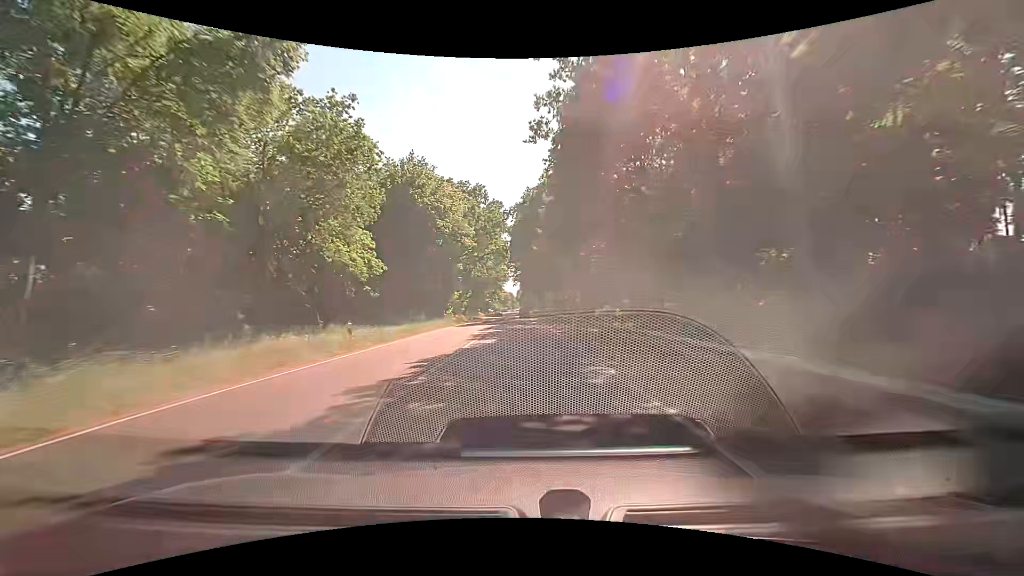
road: primary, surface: asphalt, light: Day
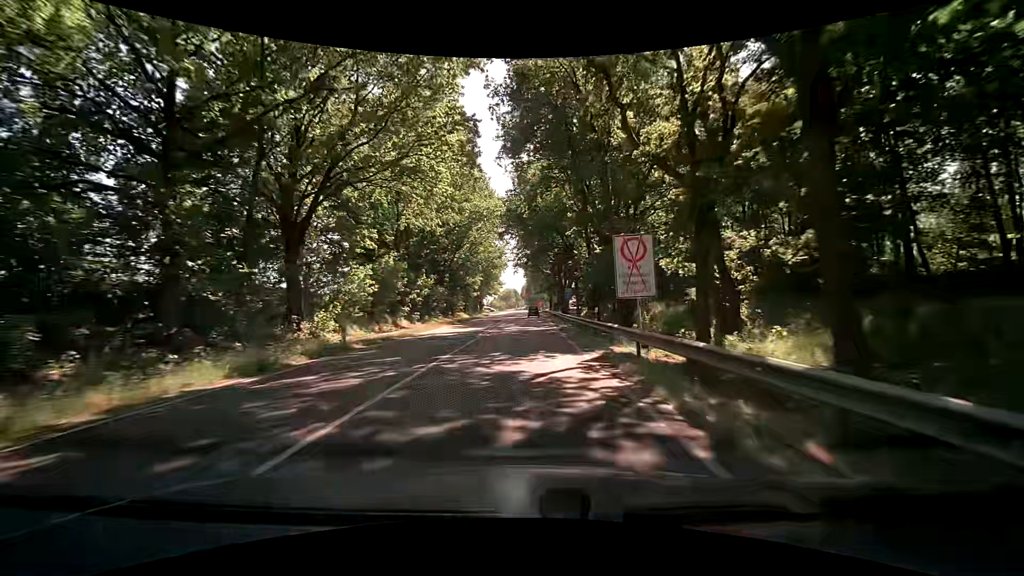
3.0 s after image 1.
(+0.8, +50.7) m; 0°
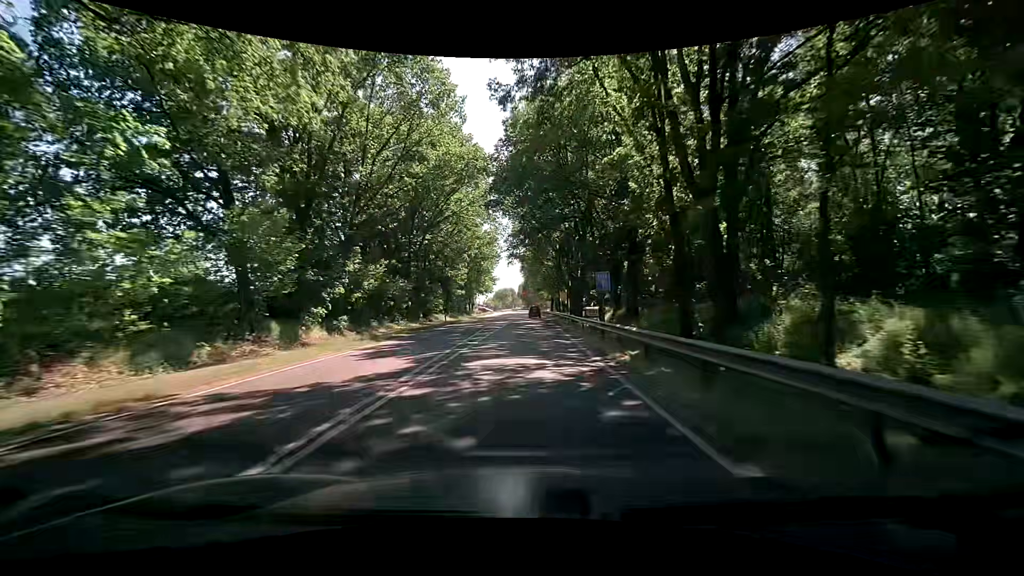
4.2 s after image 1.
(+0.1, +20.3) m; 0°
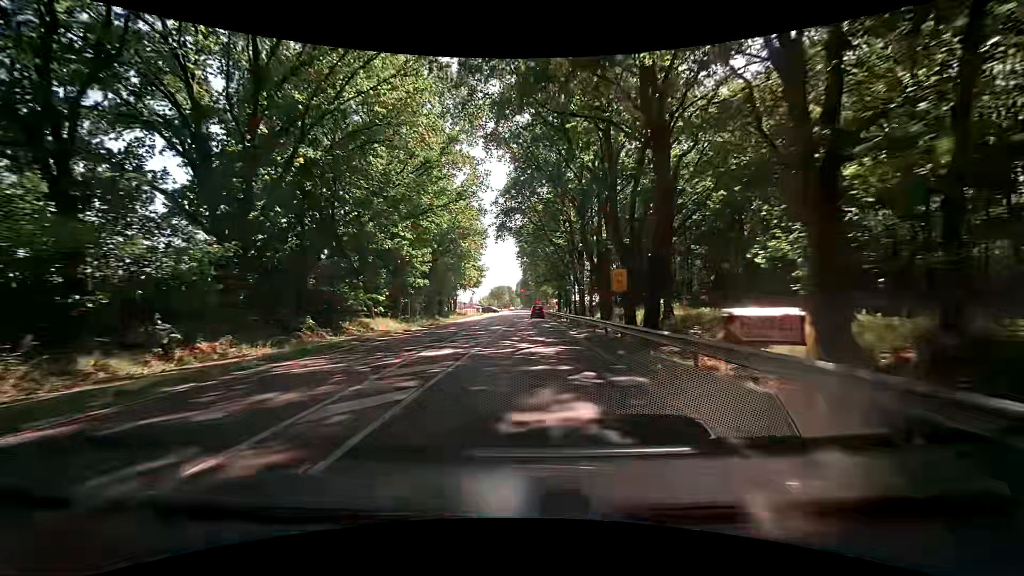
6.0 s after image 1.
(+0.6, +30.5) m; +1°
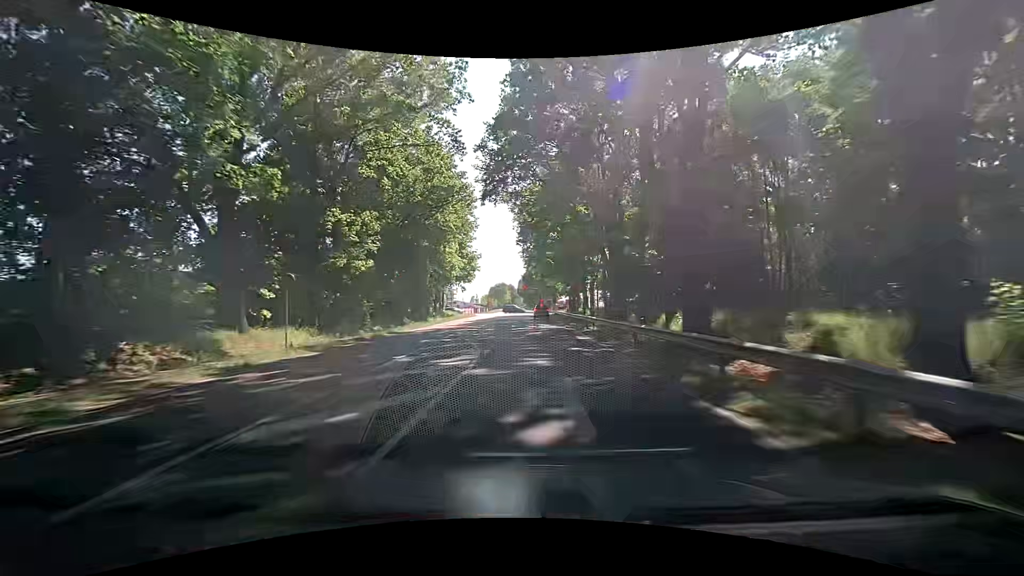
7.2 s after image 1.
(-0.1, +20.2) m; 0°
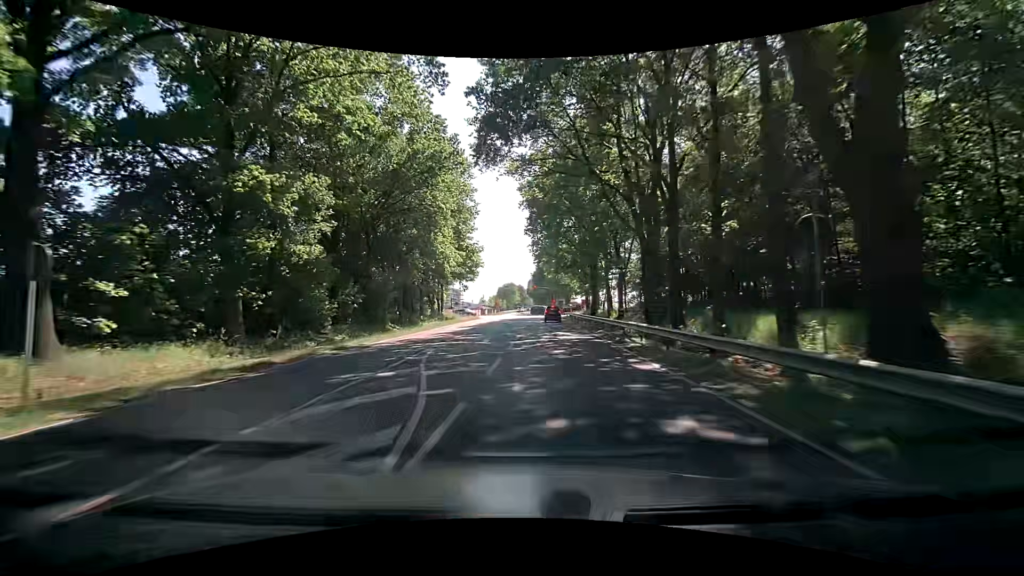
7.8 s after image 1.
(-0.1, +10.0) m; -2°
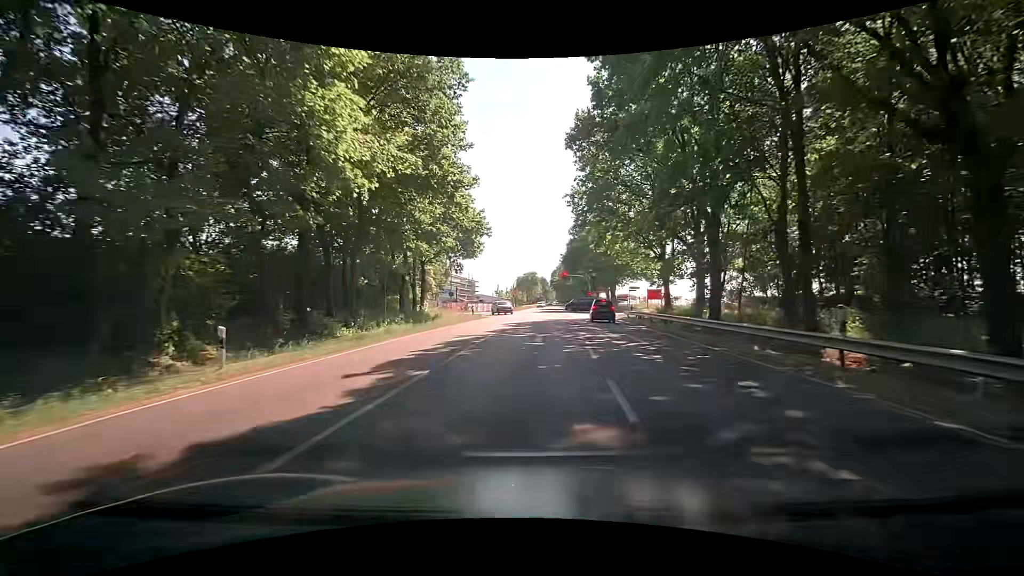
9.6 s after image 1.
(-0.6, +28.6) m; -1°
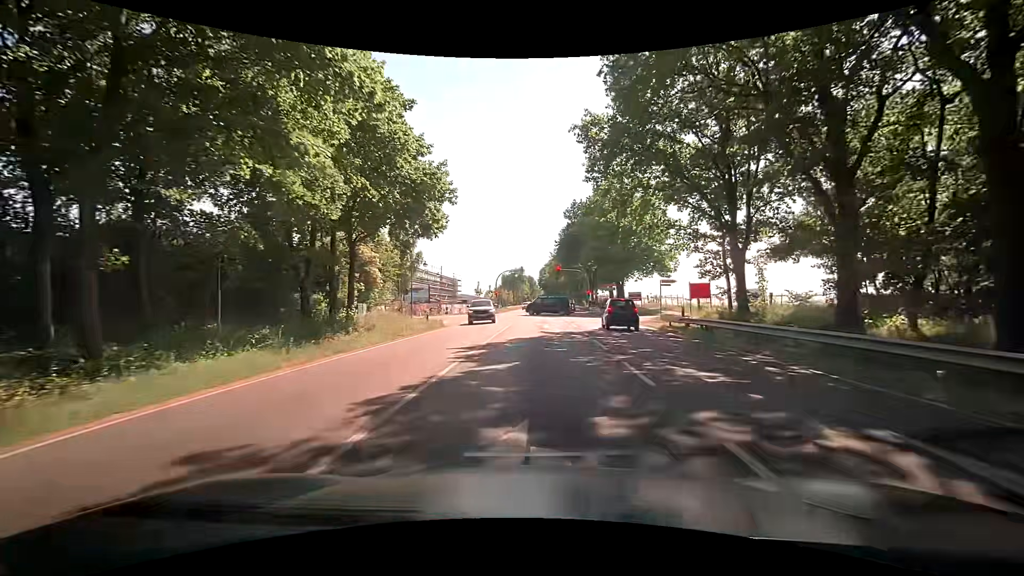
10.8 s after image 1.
(0.0, +15.6) m; +2°
(0, +10) (0, +20) (+1, +30) (+1, +40) (0, +50) (-7, +57) (-16, +62) (-25, +66) (-32, +73) (-40, +79) m
